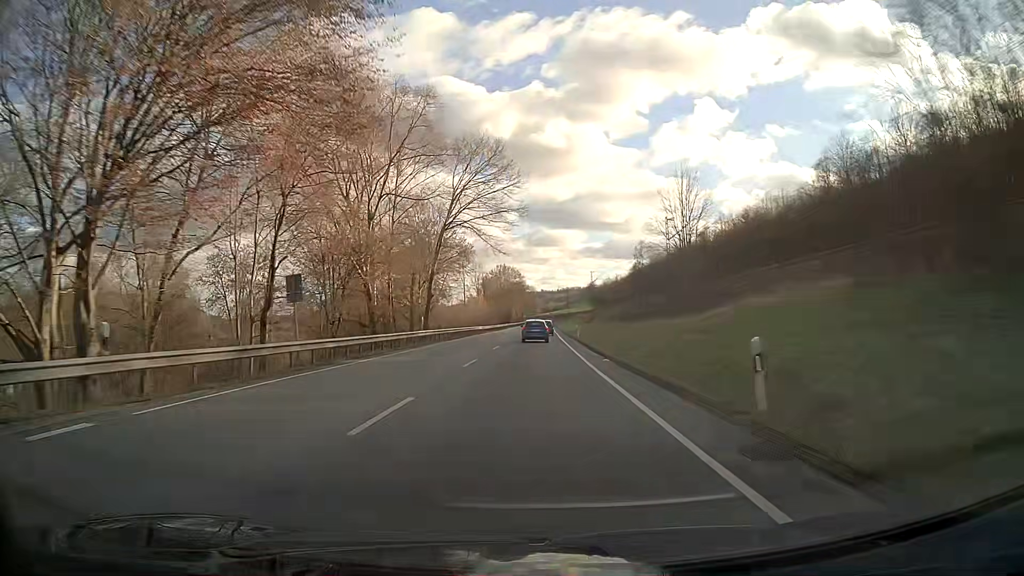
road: primary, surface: asphalt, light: Day
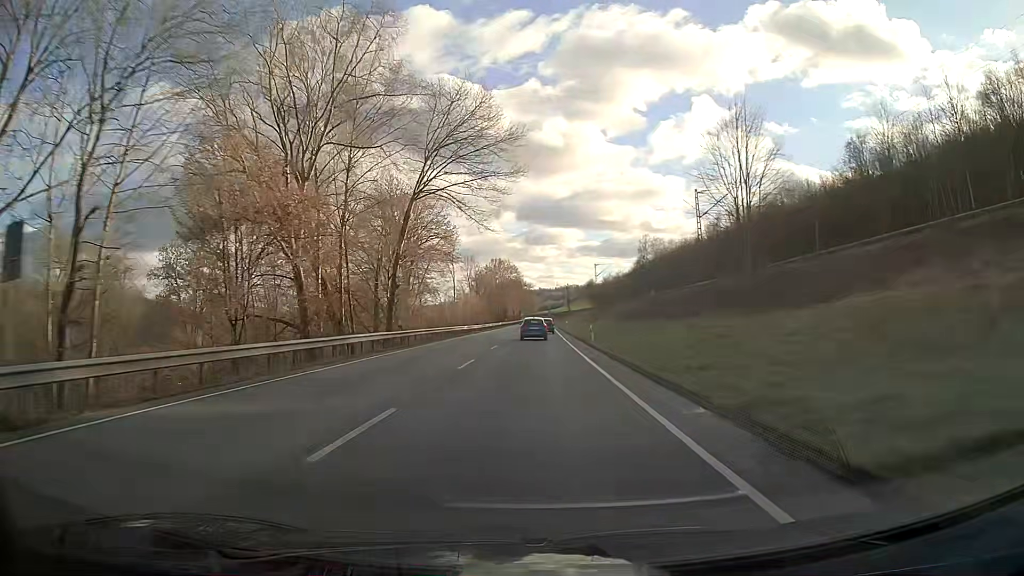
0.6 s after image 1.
(0.0, +13.9) m; 0°
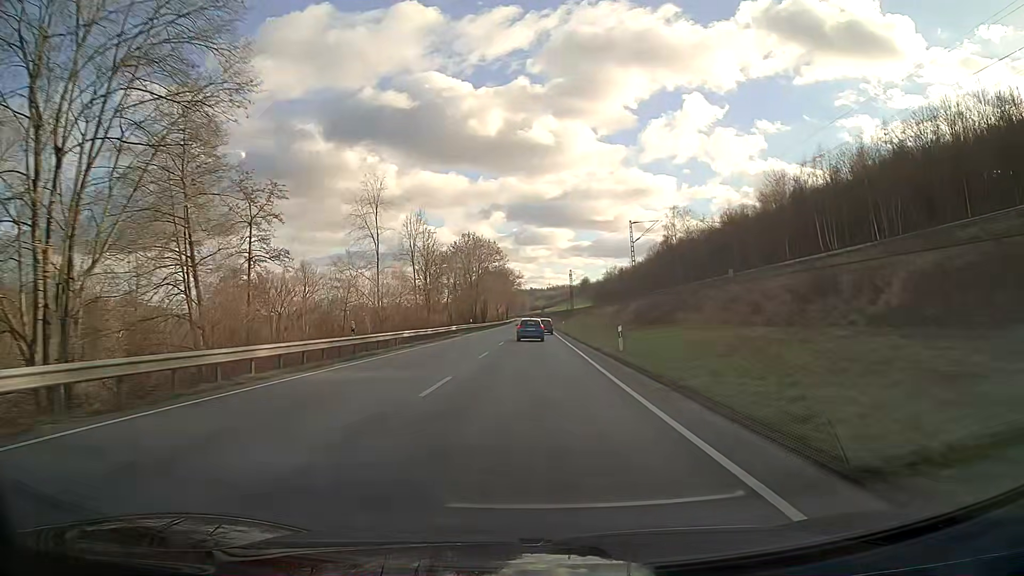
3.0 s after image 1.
(+0.4, +55.6) m; +1°
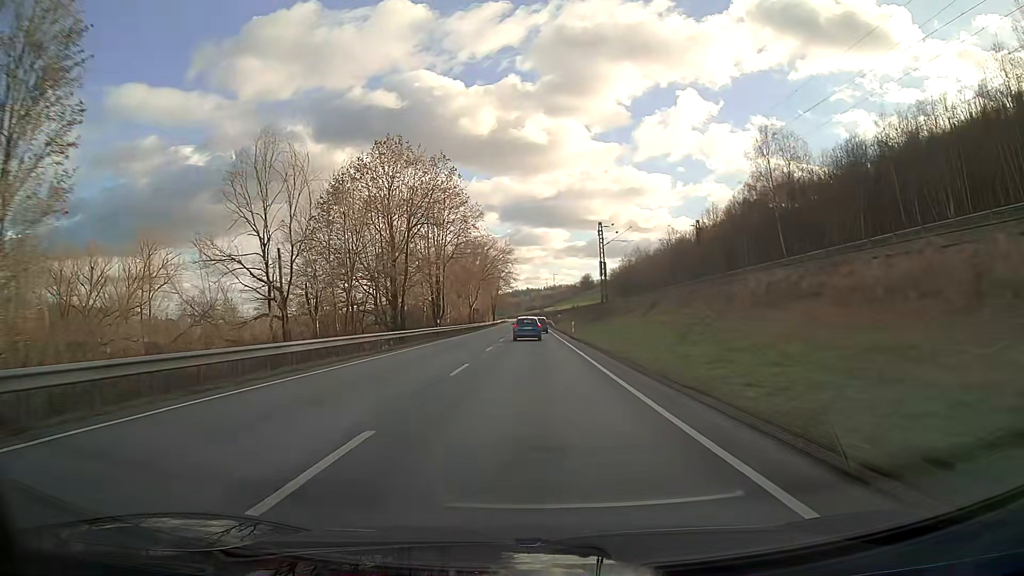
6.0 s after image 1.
(+0.2, +69.3) m; 0°
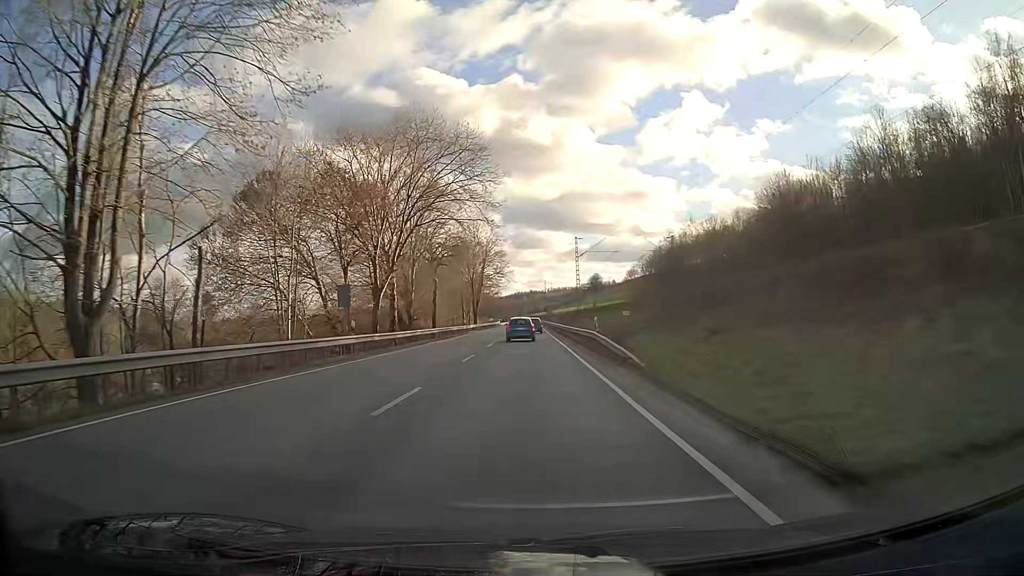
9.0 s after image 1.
(-0.1, +68.4) m; 0°
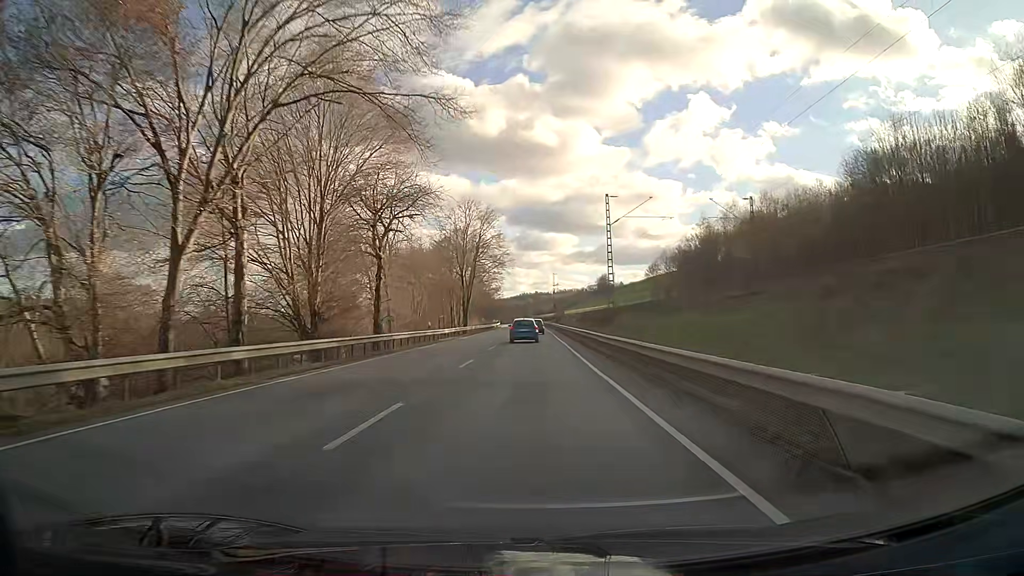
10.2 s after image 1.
(-0.1, +27.0) m; 0°
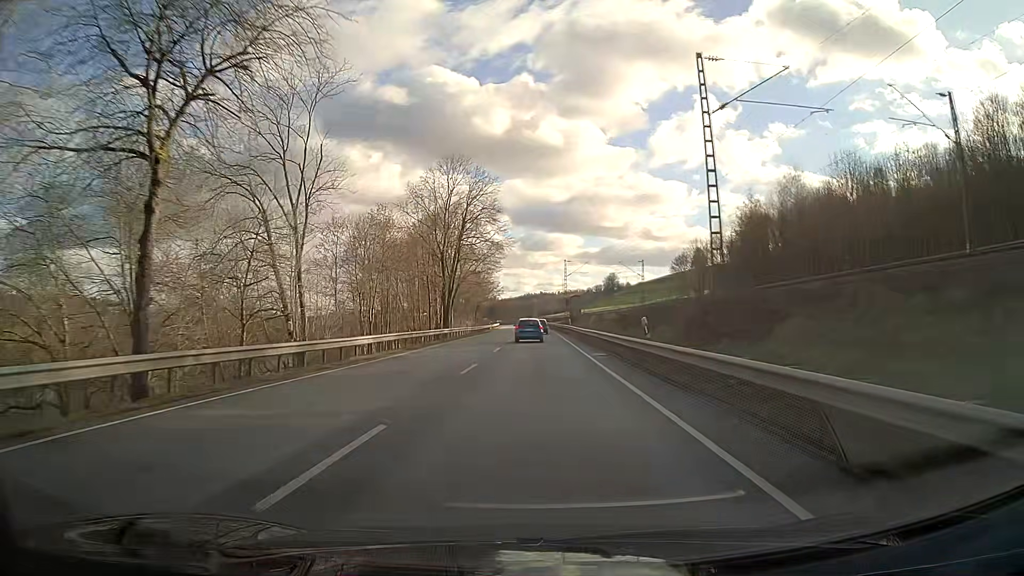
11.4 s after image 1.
(-0.1, +26.9) m; 0°
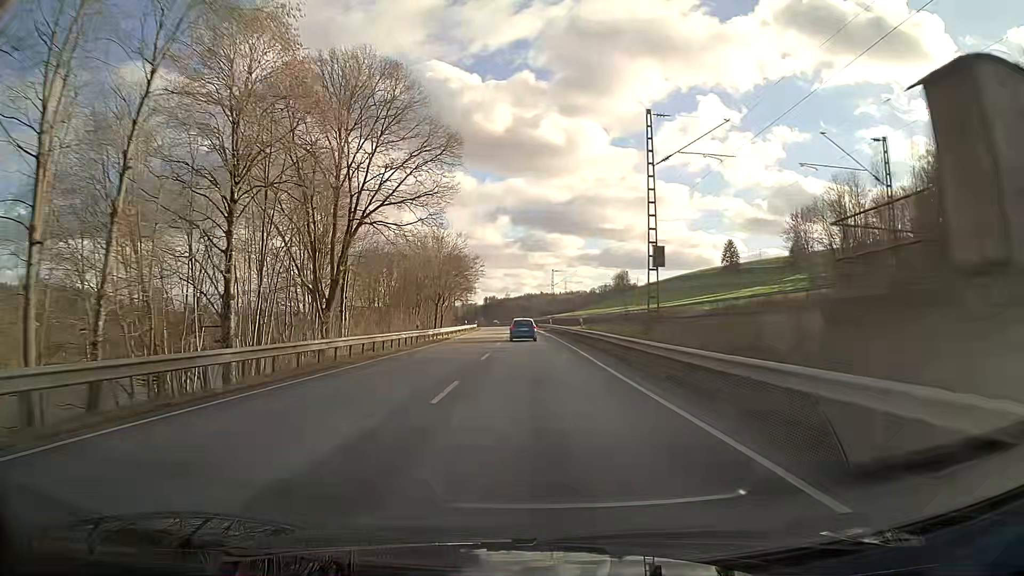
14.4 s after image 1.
(0.0, +67.4) m; 0°
